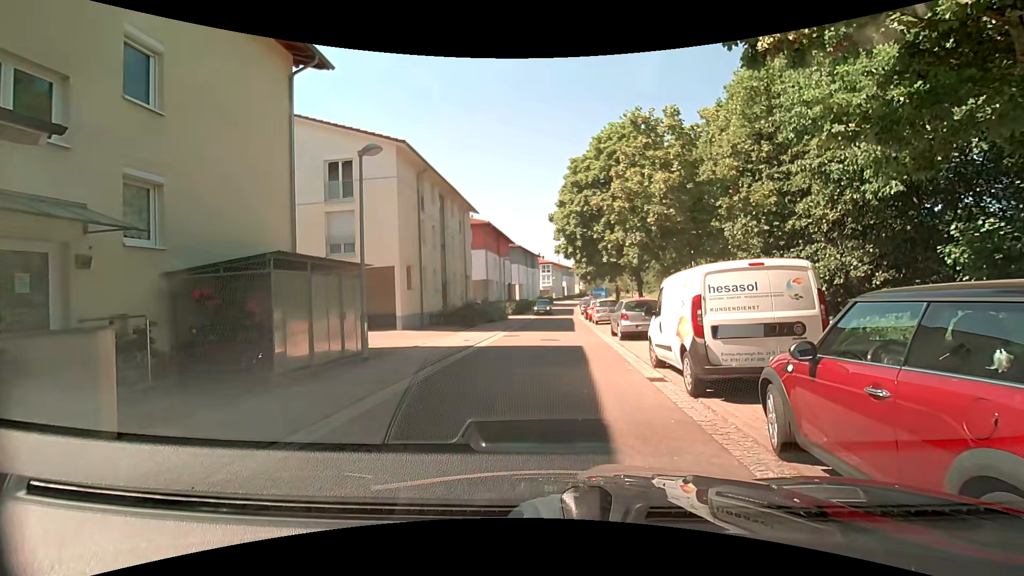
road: residential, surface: asphalt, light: Day
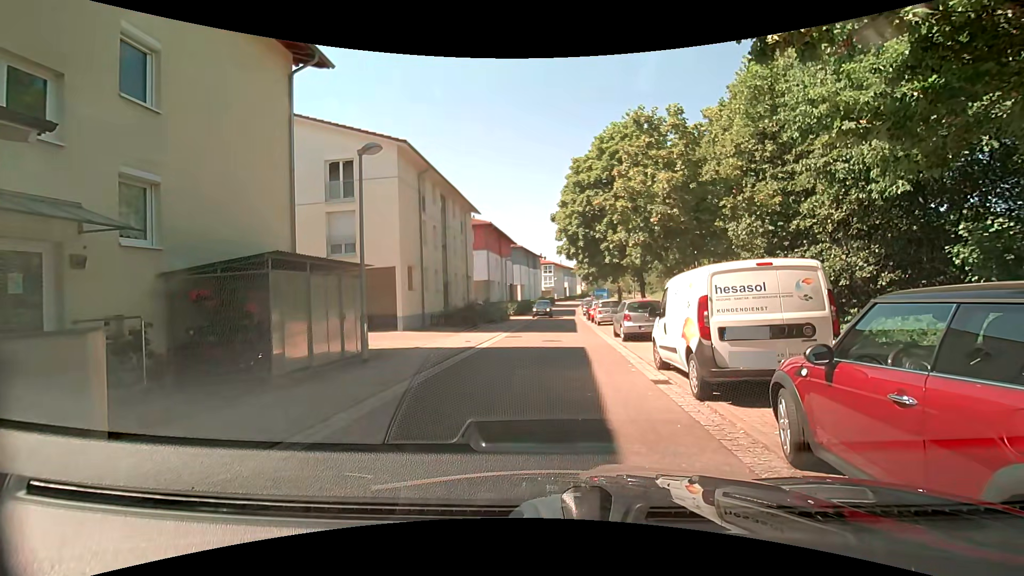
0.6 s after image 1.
(0.0, +0.2) m; 0°
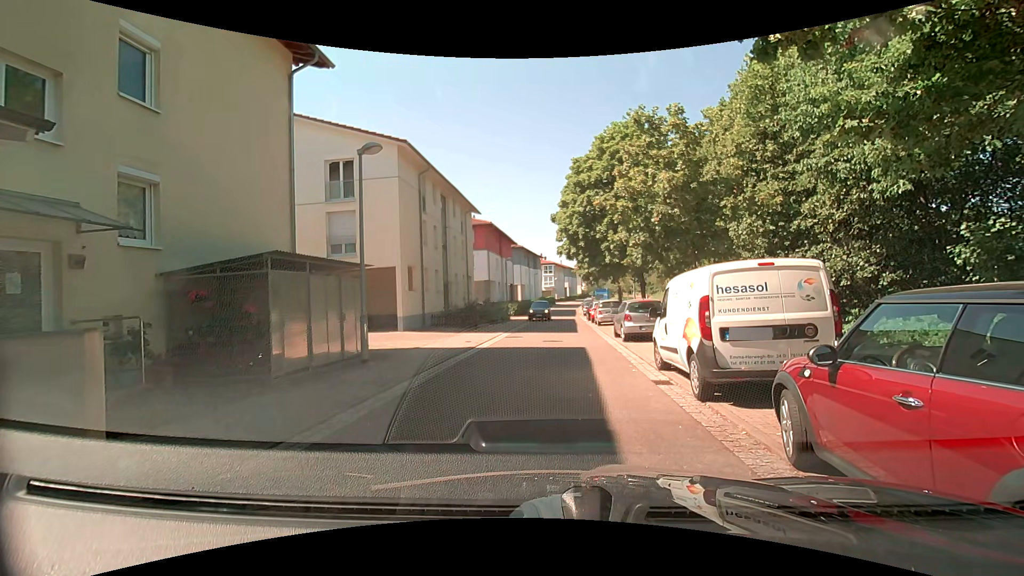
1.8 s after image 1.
(0.0, +0.1) m; 0°
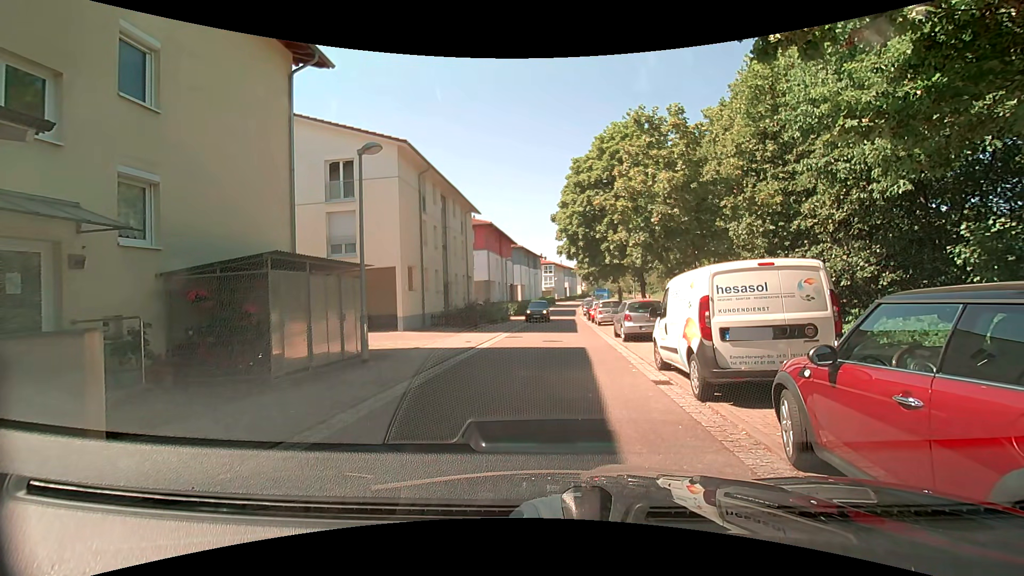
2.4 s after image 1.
(0.0, 0.0) m; 0°
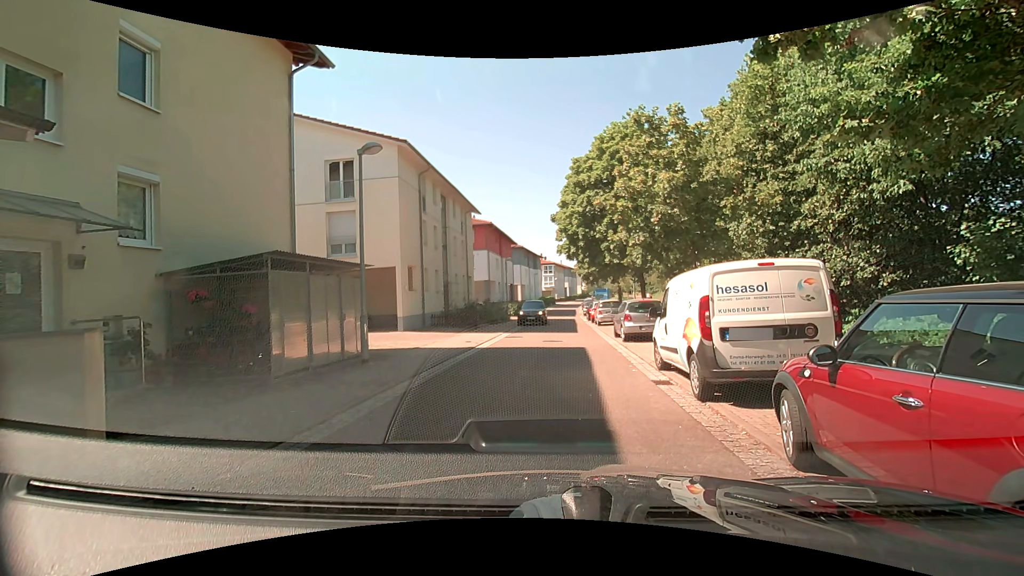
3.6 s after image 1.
(0.0, 0.0) m; 0°
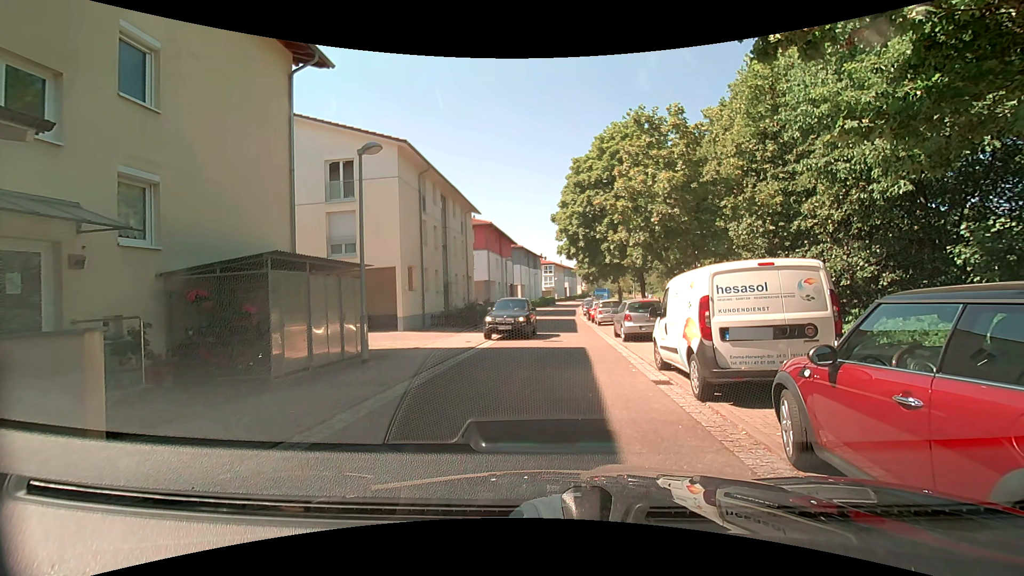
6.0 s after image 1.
(0.0, 0.0) m; 0°
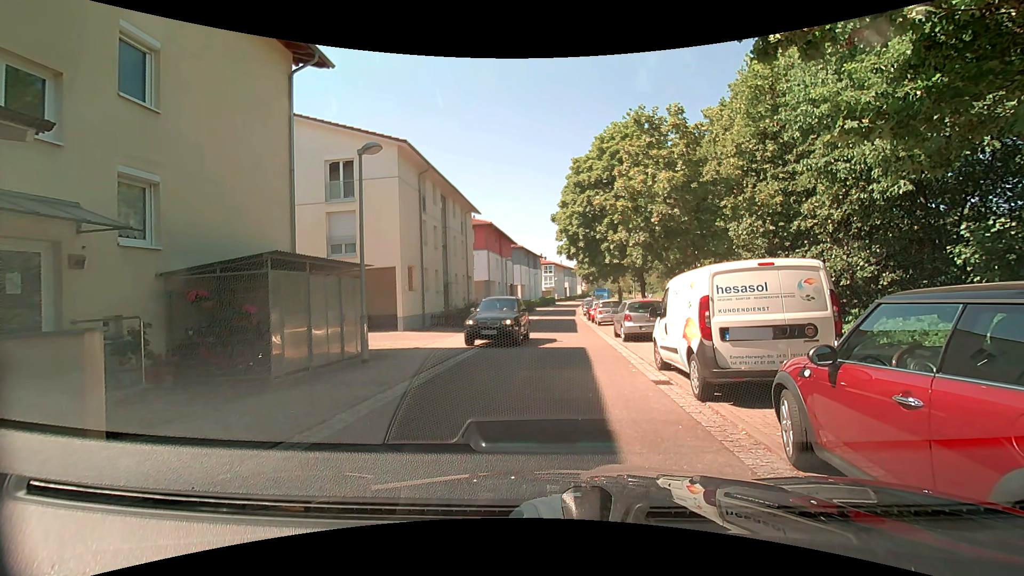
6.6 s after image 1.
(0.0, 0.0) m; 0°
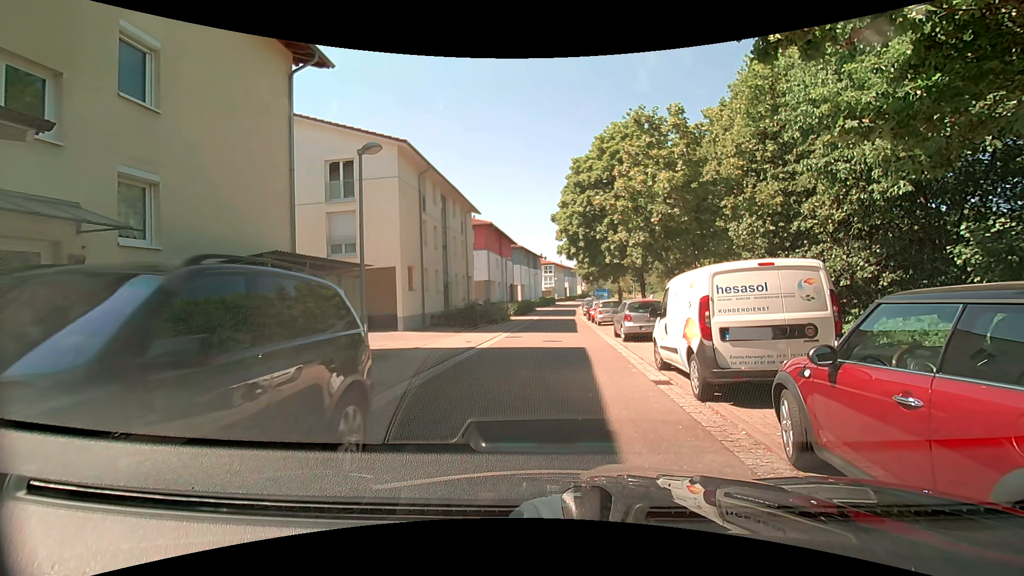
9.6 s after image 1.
(0.0, 0.0) m; 0°
